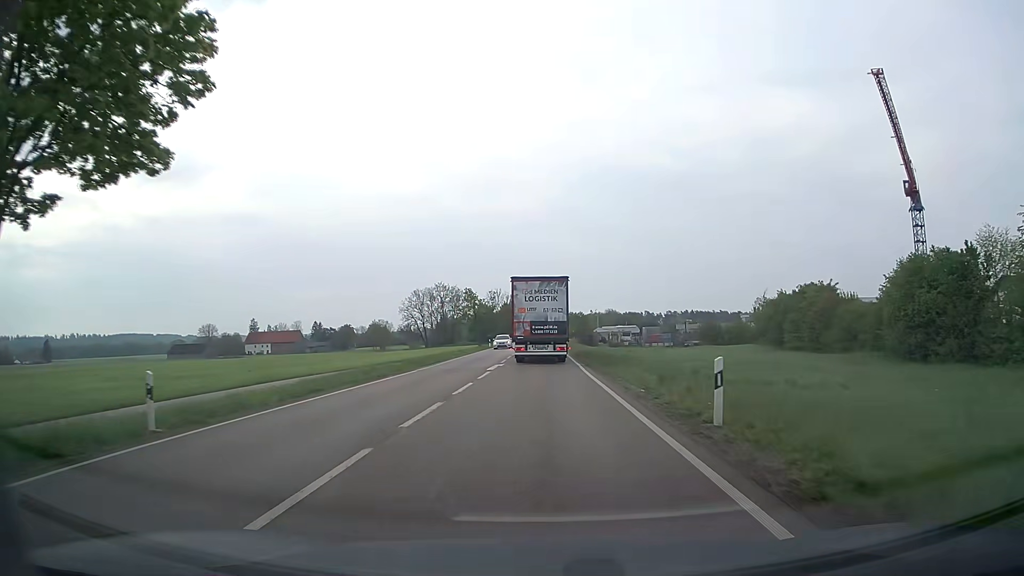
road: secondary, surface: asphalt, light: Day
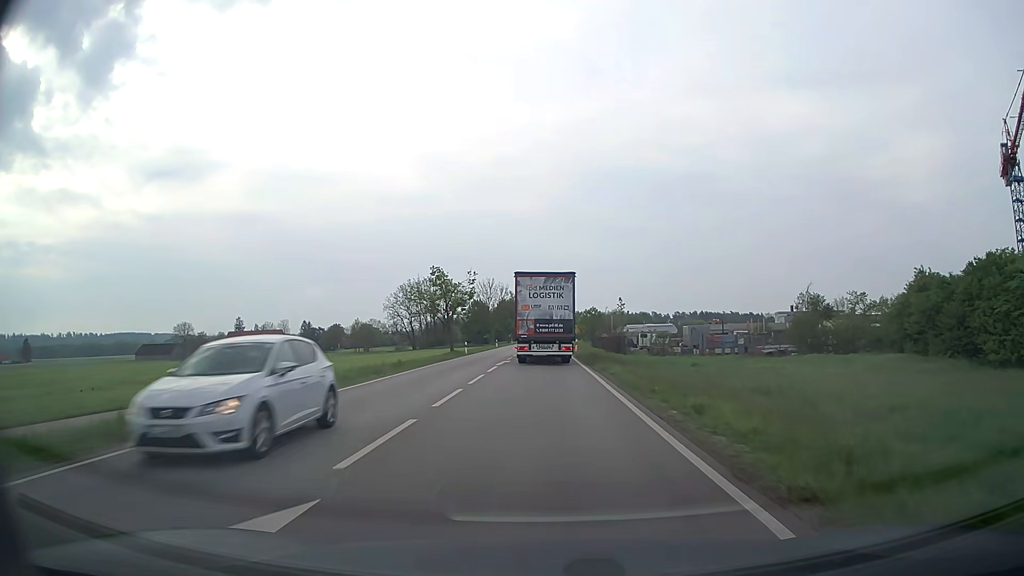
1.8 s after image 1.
(0.0, +26.9) m; 0°
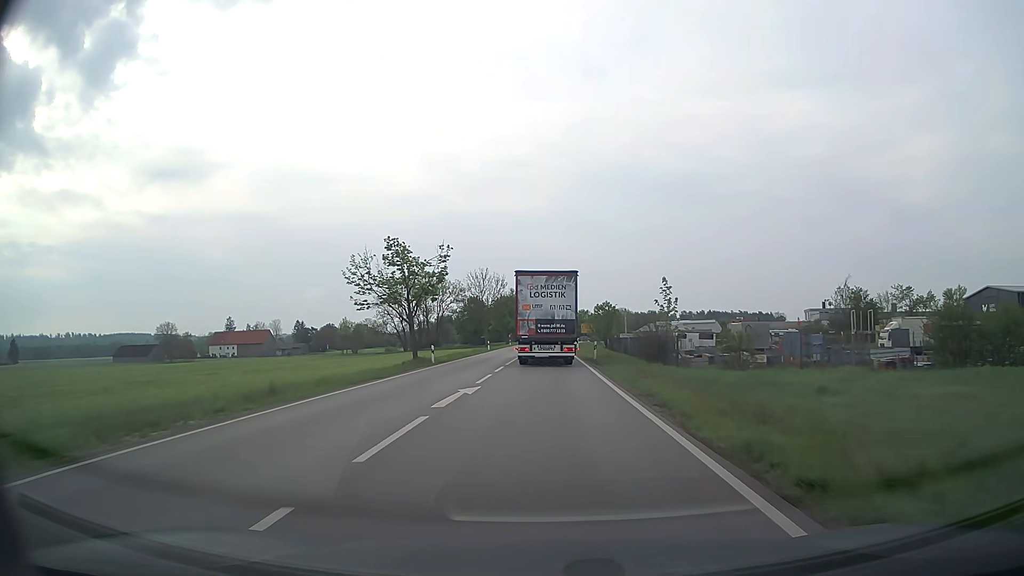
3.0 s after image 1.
(-0.1, +17.6) m; 0°
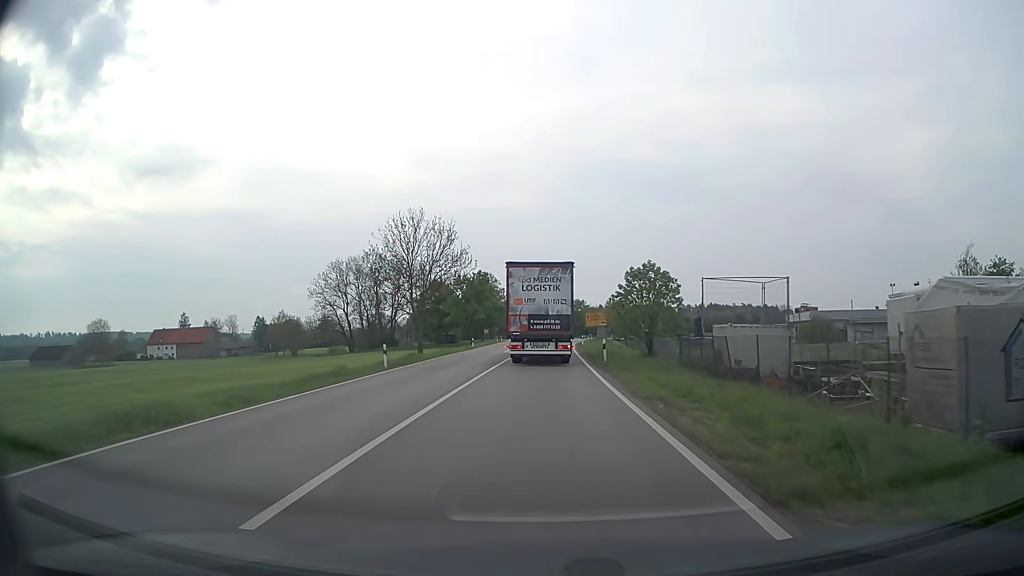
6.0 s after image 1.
(+0.5, +43.4) m; +1°
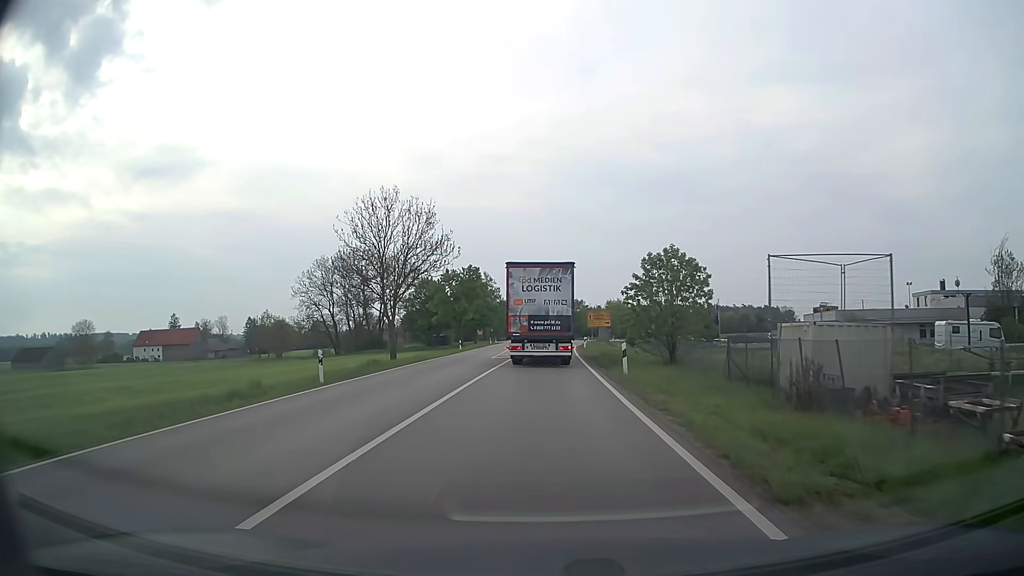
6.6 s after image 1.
(0.0, +8.4) m; 0°
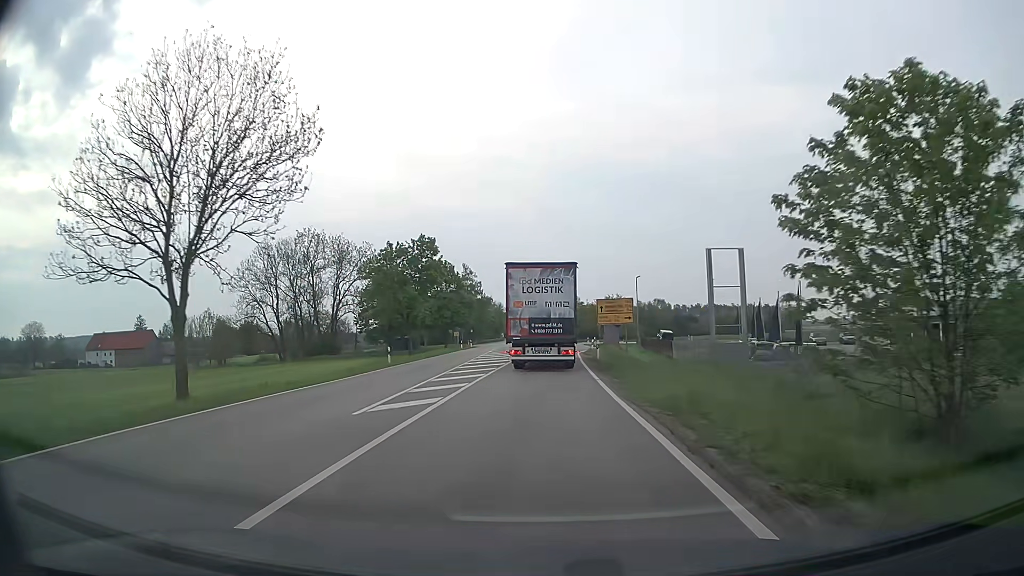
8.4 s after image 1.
(+0.2, +25.4) m; +1°
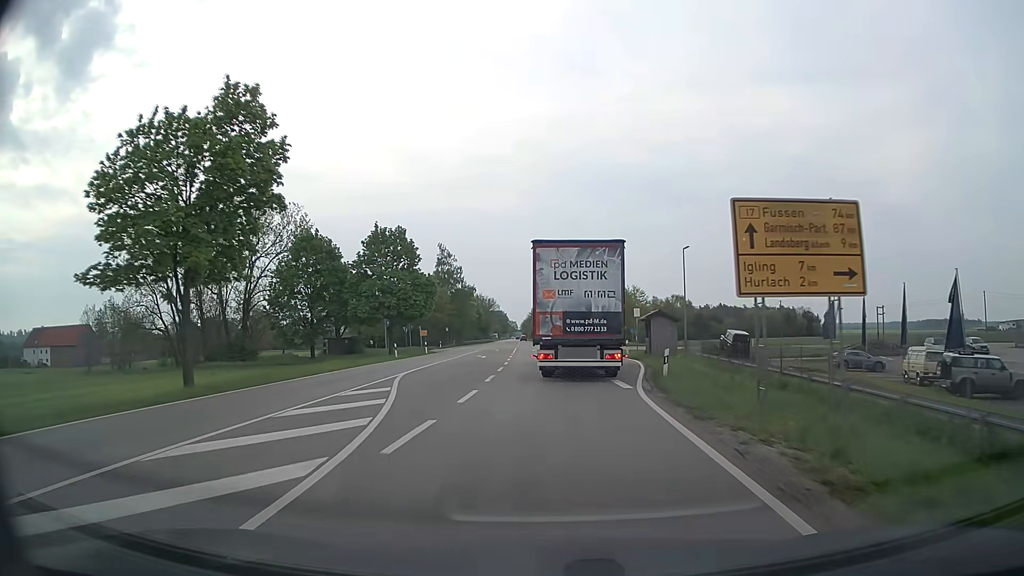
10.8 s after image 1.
(+0.2, +34.7) m; 0°
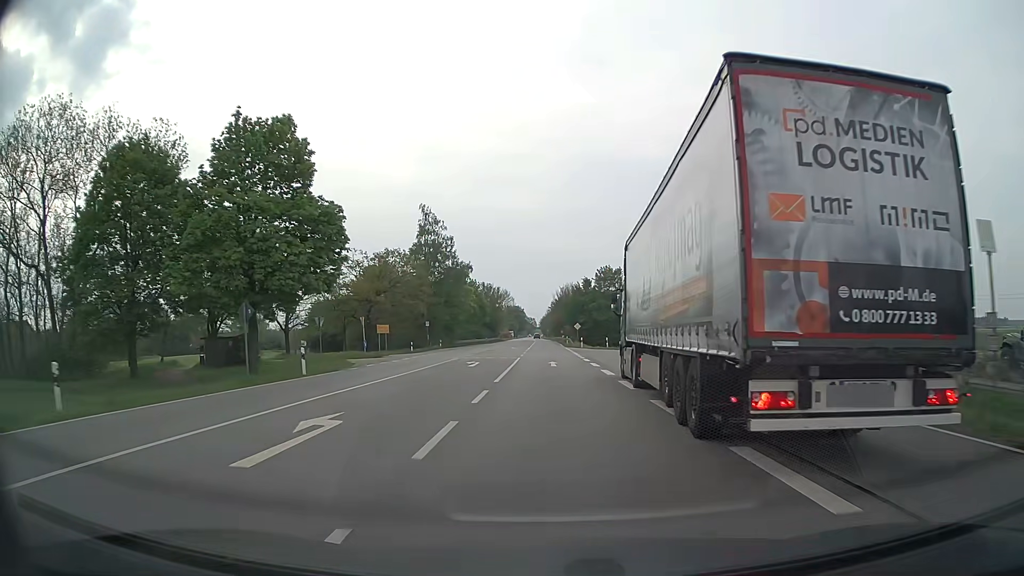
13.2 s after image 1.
(-0.6, +36.3) m; -2°
(0, +10) (0, +20) (0, +30) (0, +40) (0, +50) (0, +60) (0, +70) (0, +80) (0, +90) (0, +100) m
